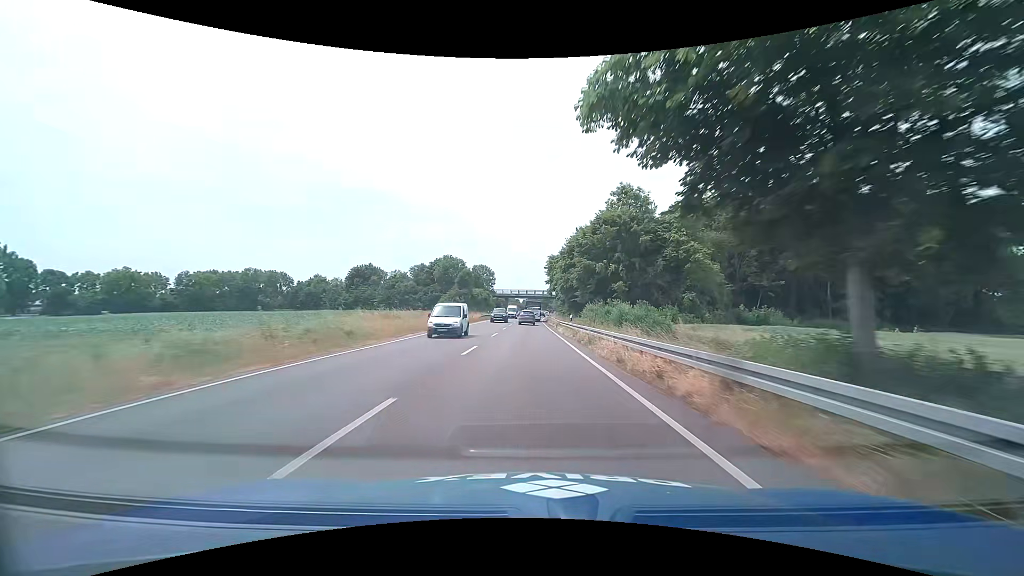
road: primary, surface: asphalt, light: Day
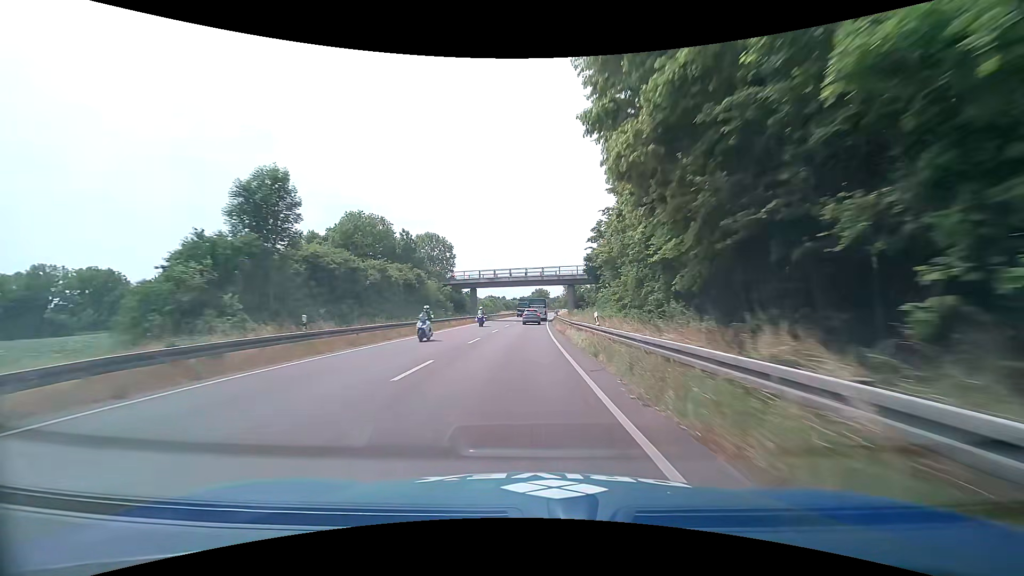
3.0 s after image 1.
(+0.3, +65.4) m; +1°
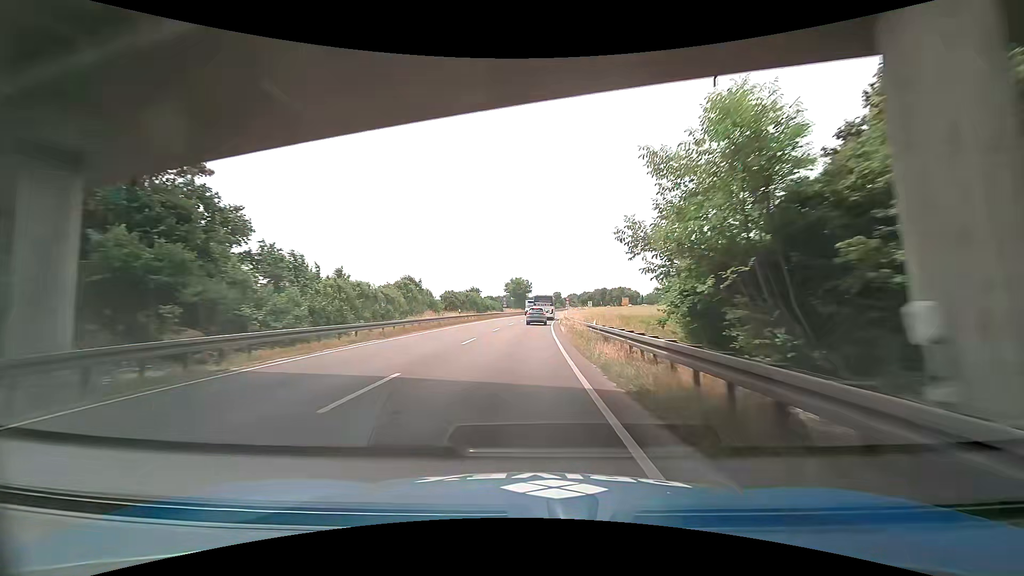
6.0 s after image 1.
(+0.7, +63.8) m; +3°
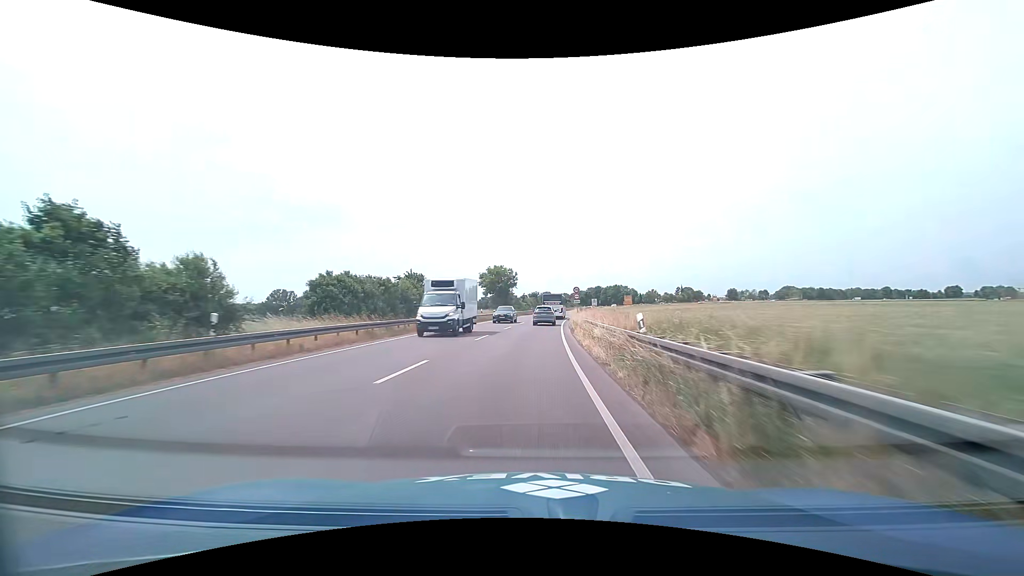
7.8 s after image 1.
(+0.6, +36.3) m; +2°
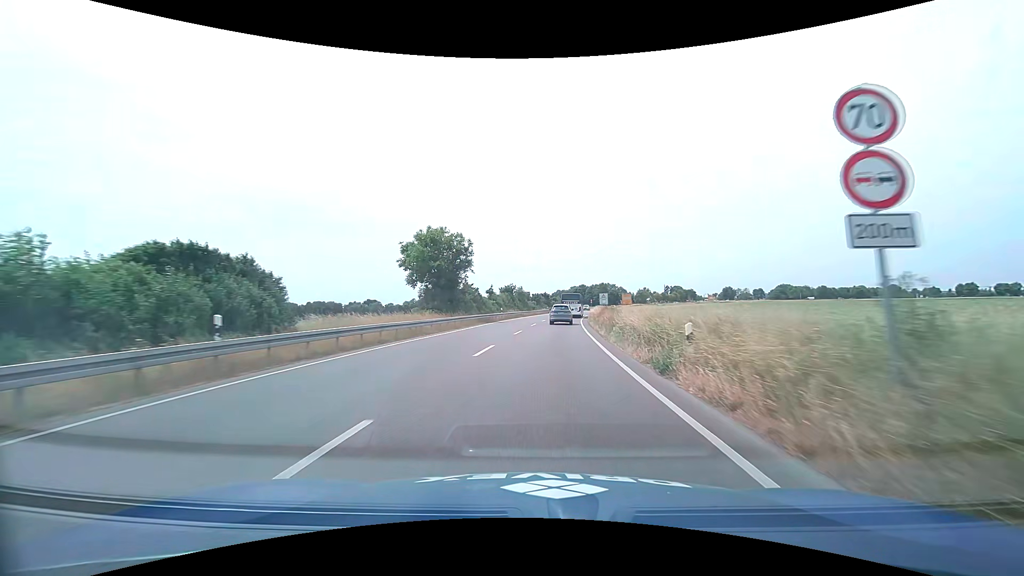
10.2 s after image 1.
(+0.6, +43.2) m; +2°
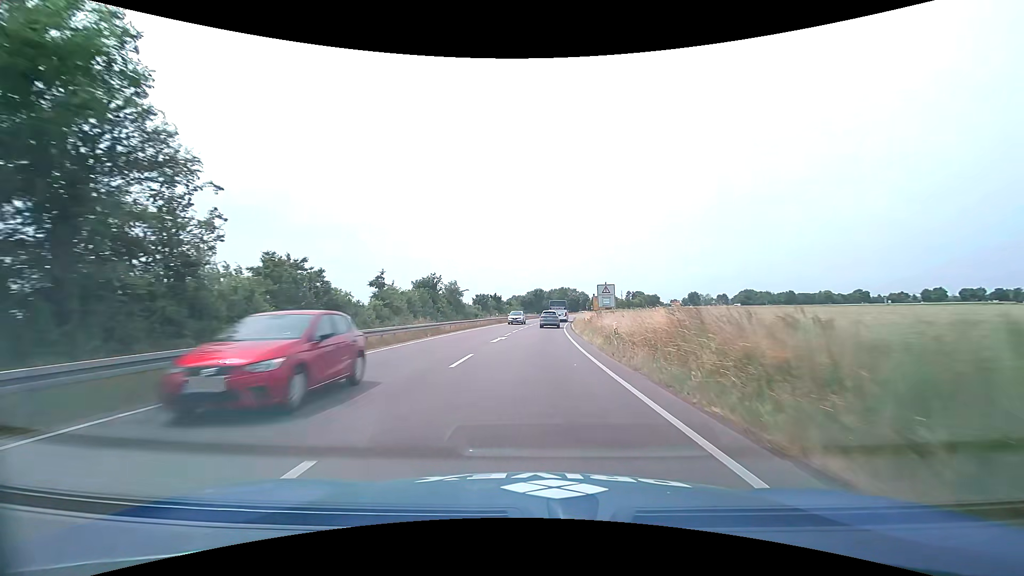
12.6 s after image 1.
(+1.6, +37.1) m; +5°
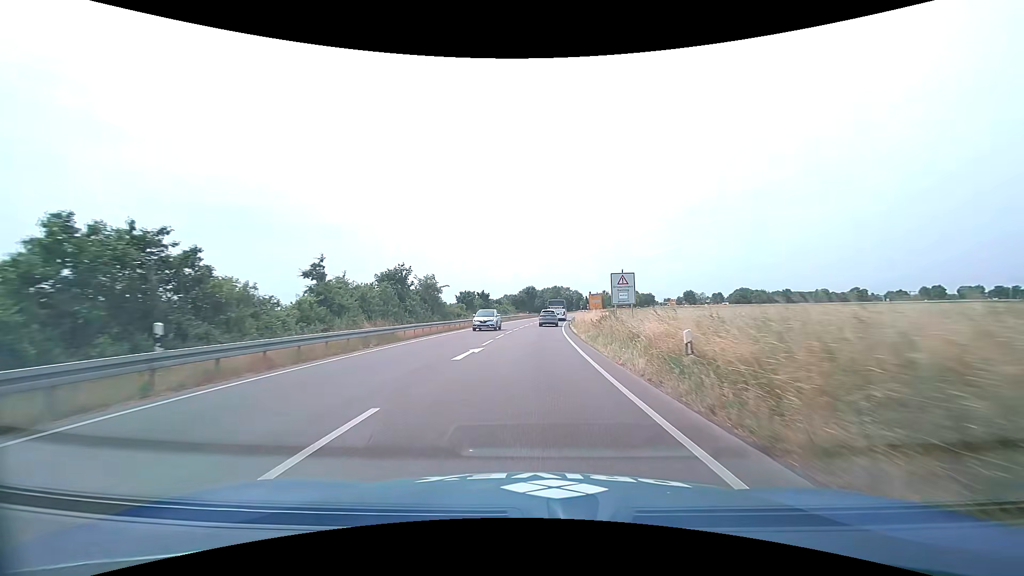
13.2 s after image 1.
(+0.1, +9.5) m; +1°
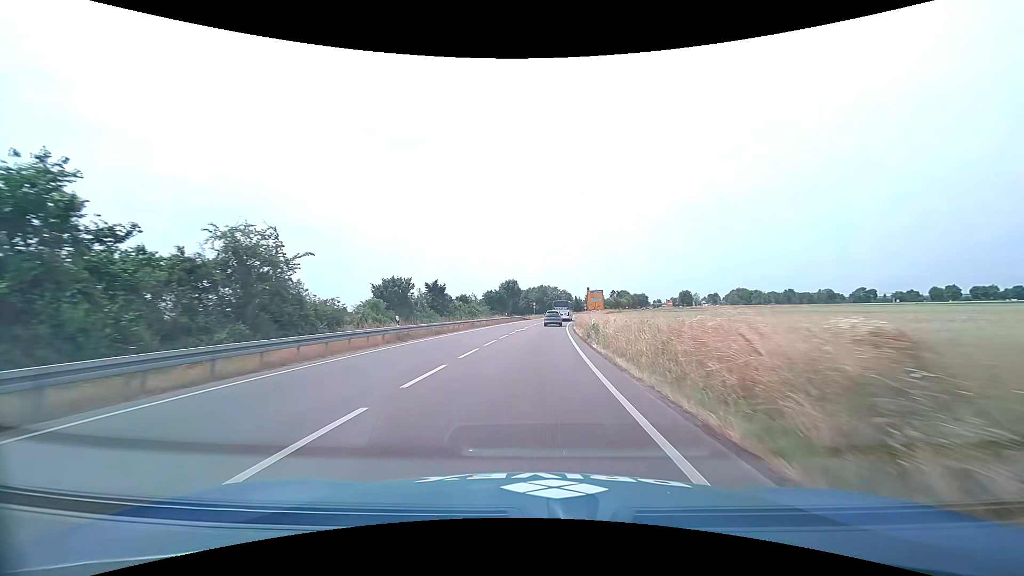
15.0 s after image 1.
(+0.6, +30.0) m; +2°
(0, +10) (0, +20) (0, +30) (+1, +40) (+1, +50) (+2, +60) (+3, +70) (+4, +80) (+5, +90) (+7, +100) m
